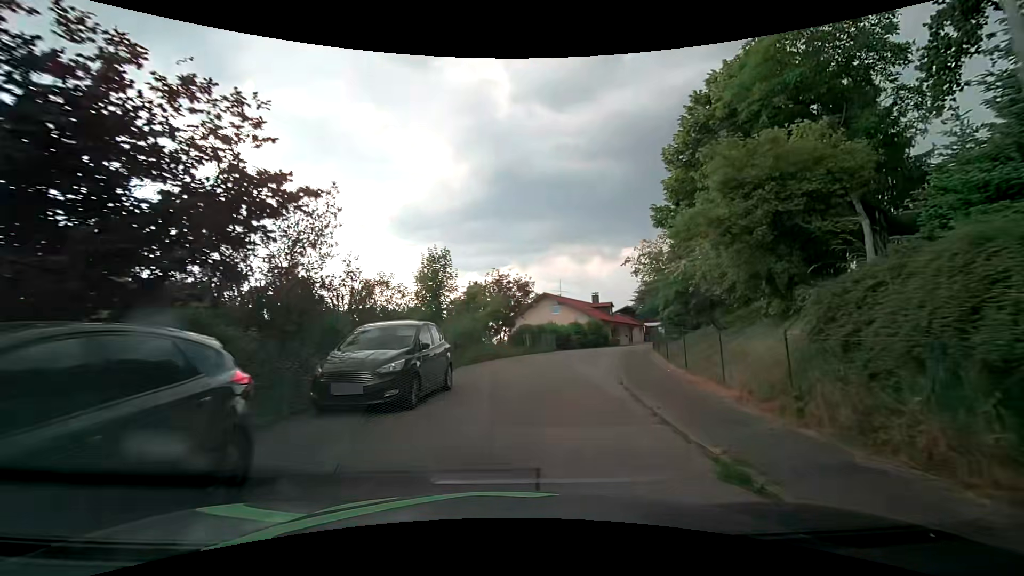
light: Day
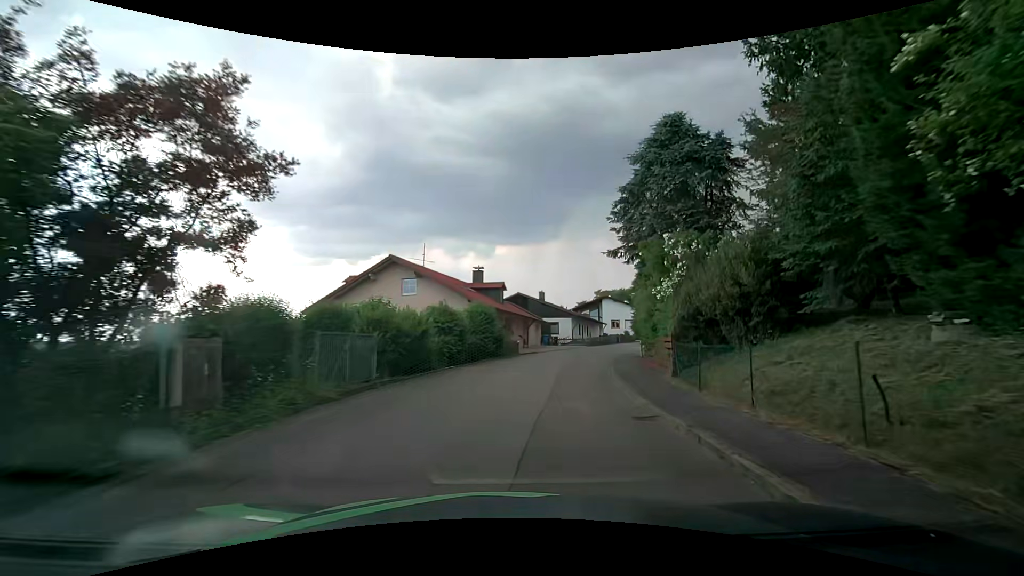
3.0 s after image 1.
(+3.2, +25.3) m; +14°
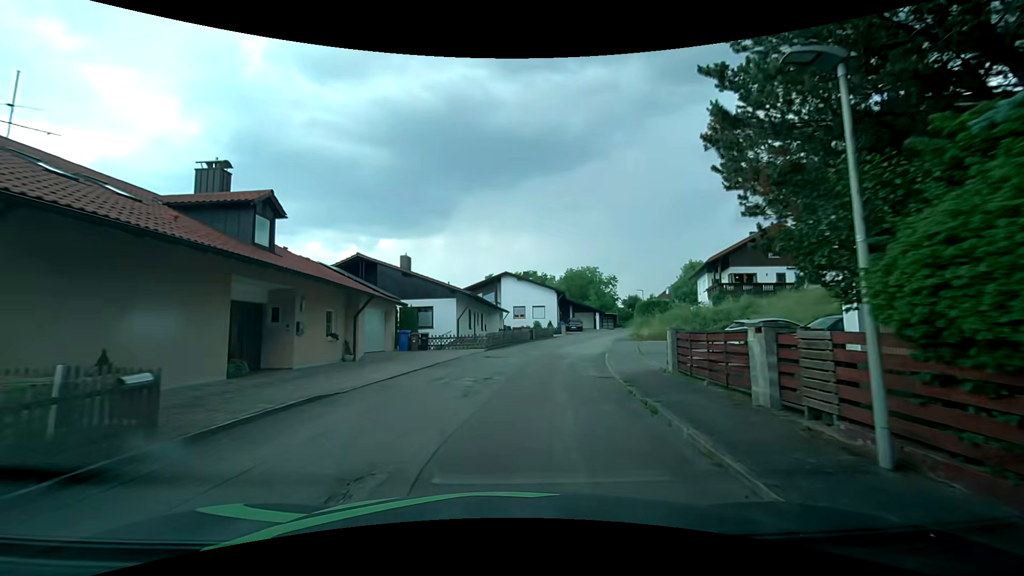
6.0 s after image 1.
(+2.9, +25.3) m; +14°
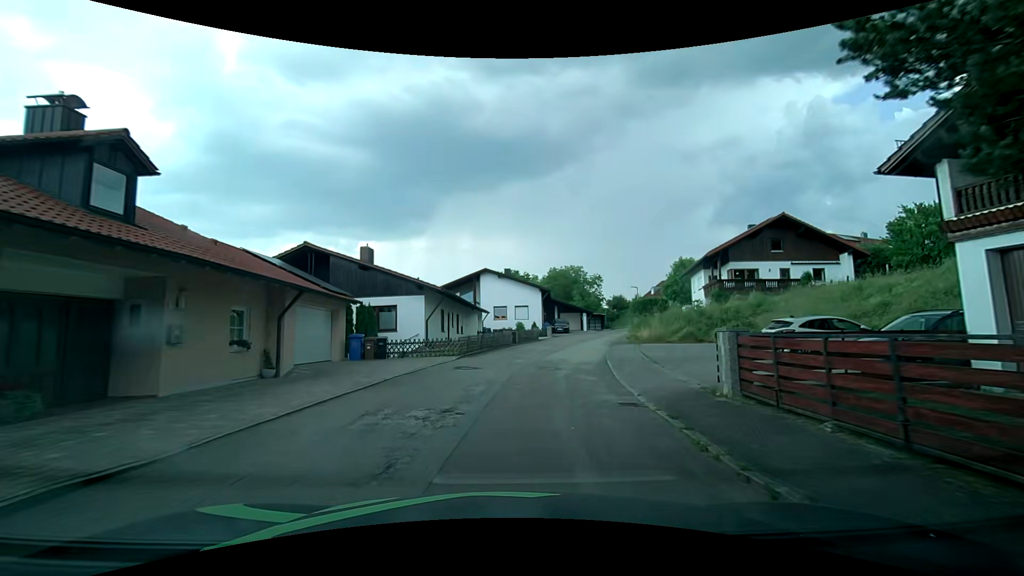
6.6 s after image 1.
(+0.1, +4.9) m; +2°
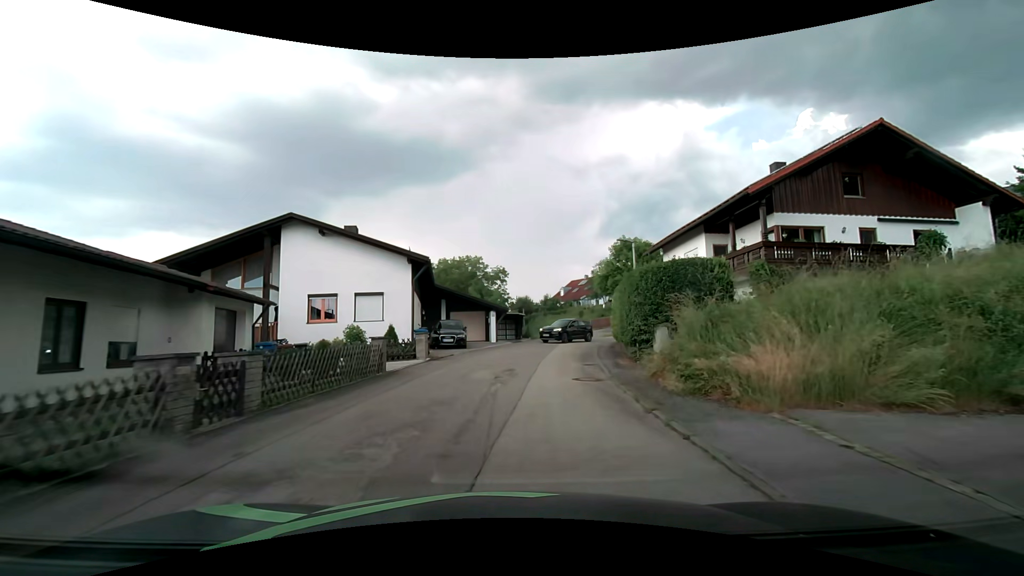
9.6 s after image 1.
(+2.4, +25.2) m; +12°
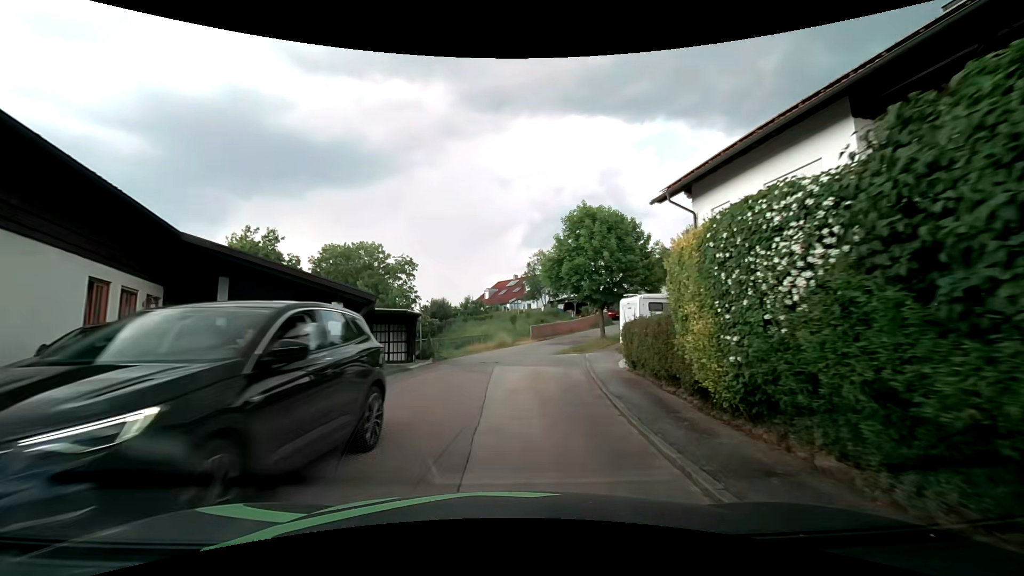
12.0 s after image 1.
(+1.3, +18.6) m; +8°
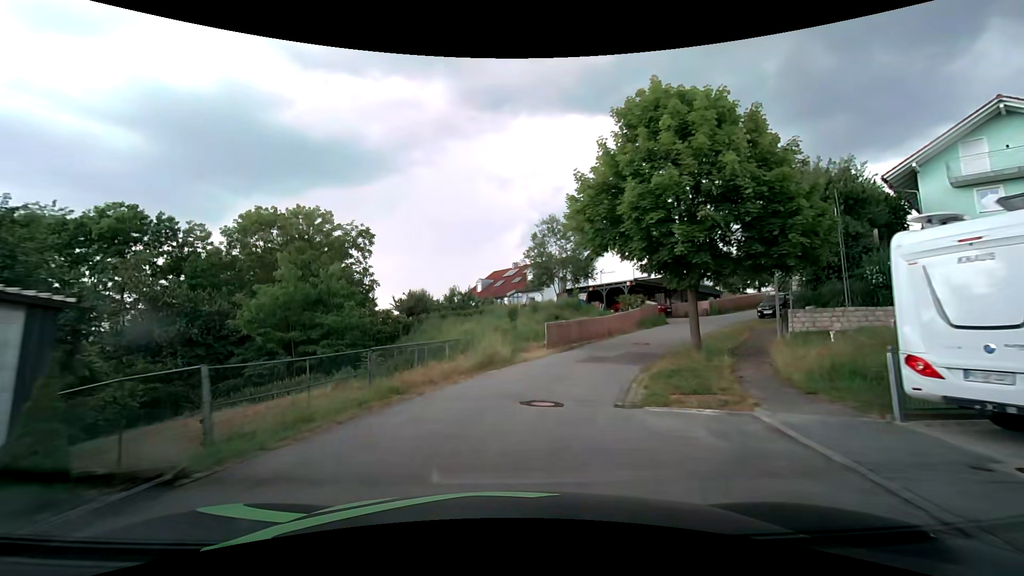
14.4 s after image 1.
(+0.3, +17.8) m; +1°
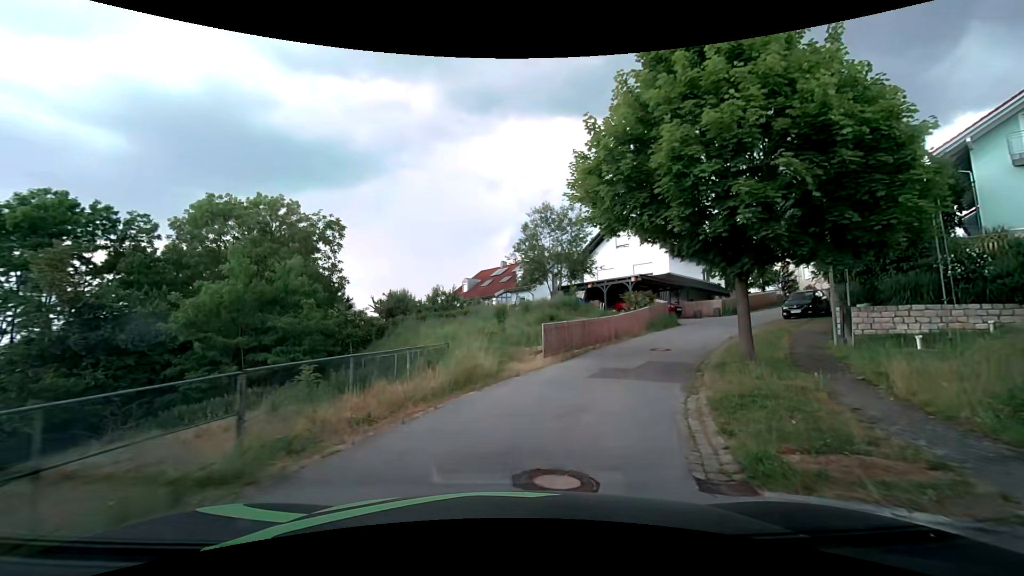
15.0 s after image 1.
(0.0, +4.6) m; +1°
(+1, +10) (+5, +19) (+10, +28) (+17, +35) (+25, +41) (+29, +51) (+27, +60) (+22, +69) (+16, +77) (+10, +85) m
